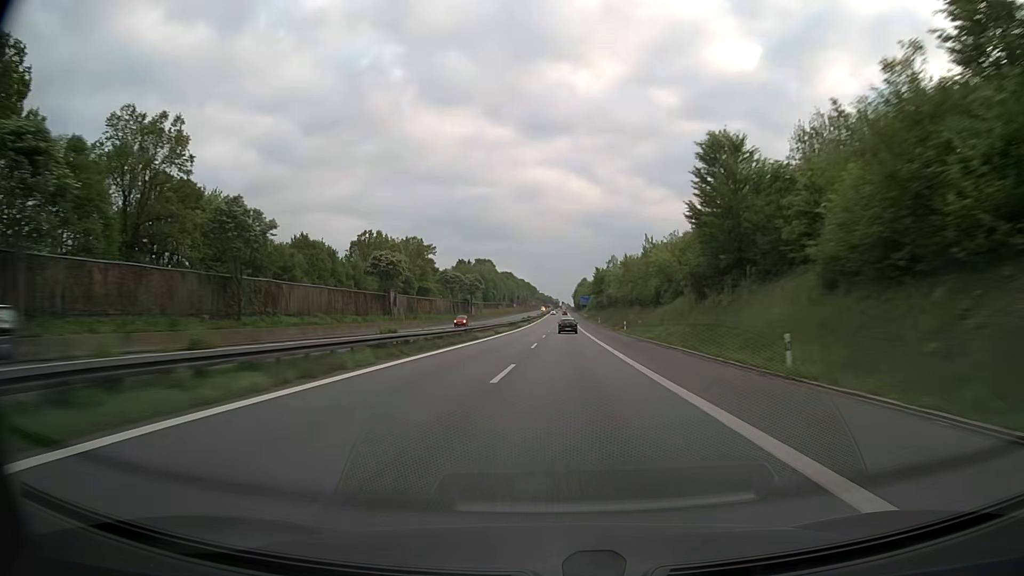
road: motorway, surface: asphalt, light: Day
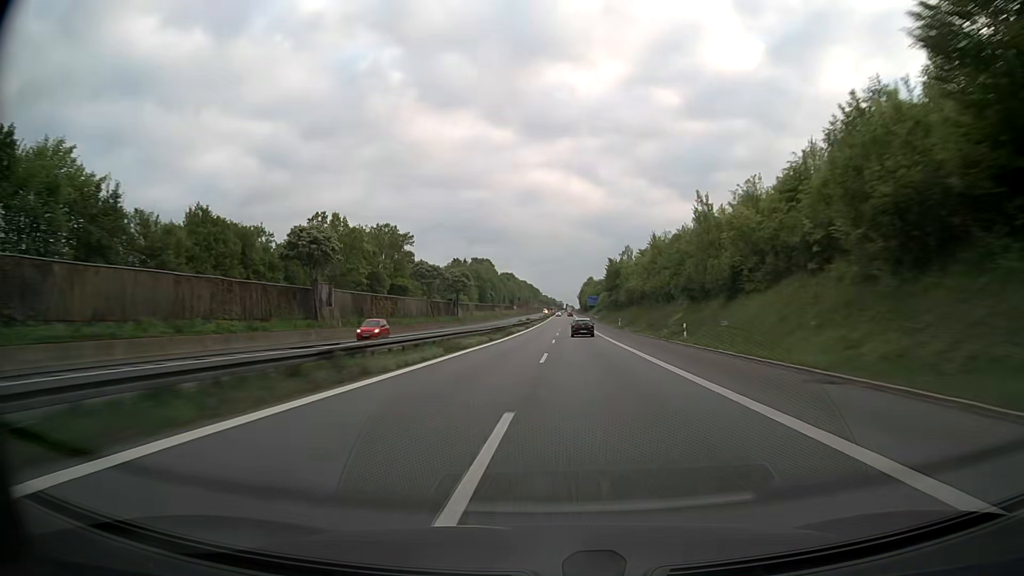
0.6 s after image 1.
(-0.1, +28.5) m; -1°
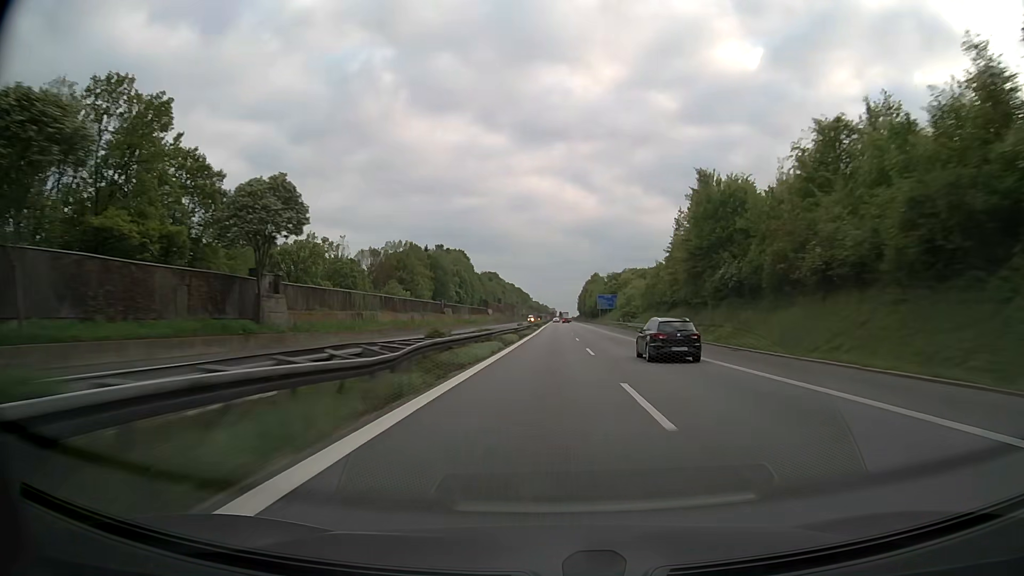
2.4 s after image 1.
(+0.2, +85.3) m; +1°
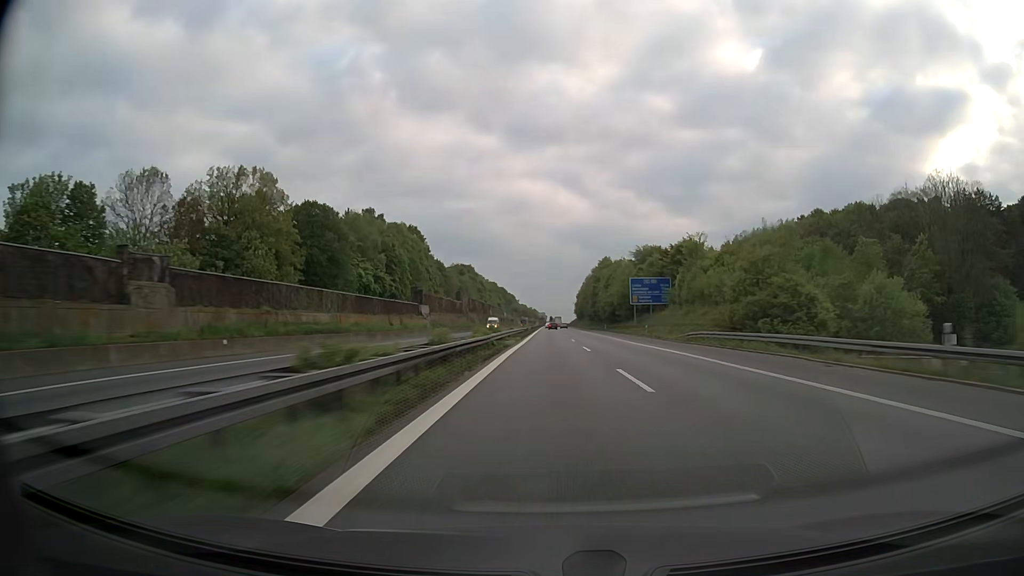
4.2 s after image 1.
(+0.7, +84.9) m; +1°
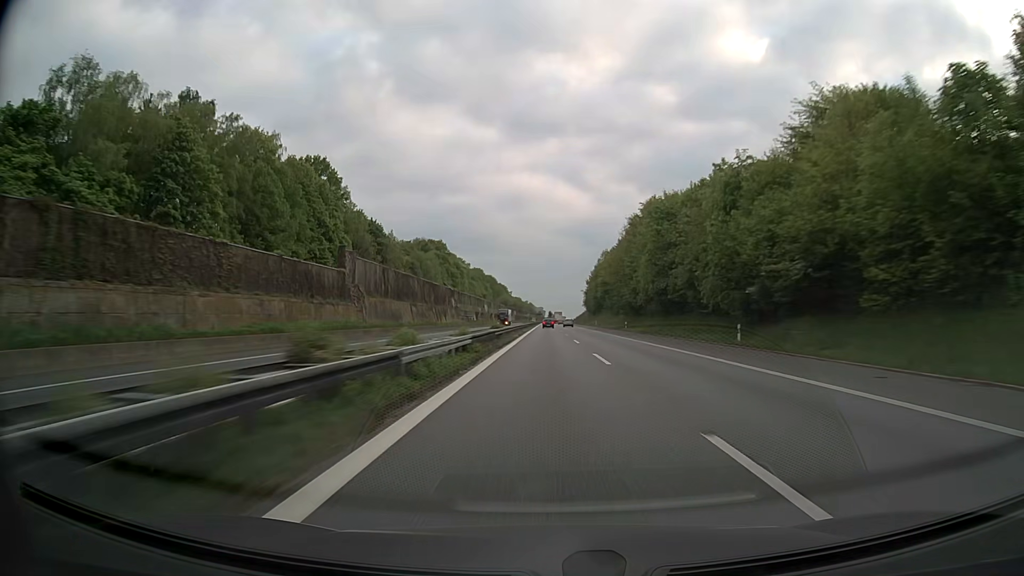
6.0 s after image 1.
(0.0, +82.5) m; 0°
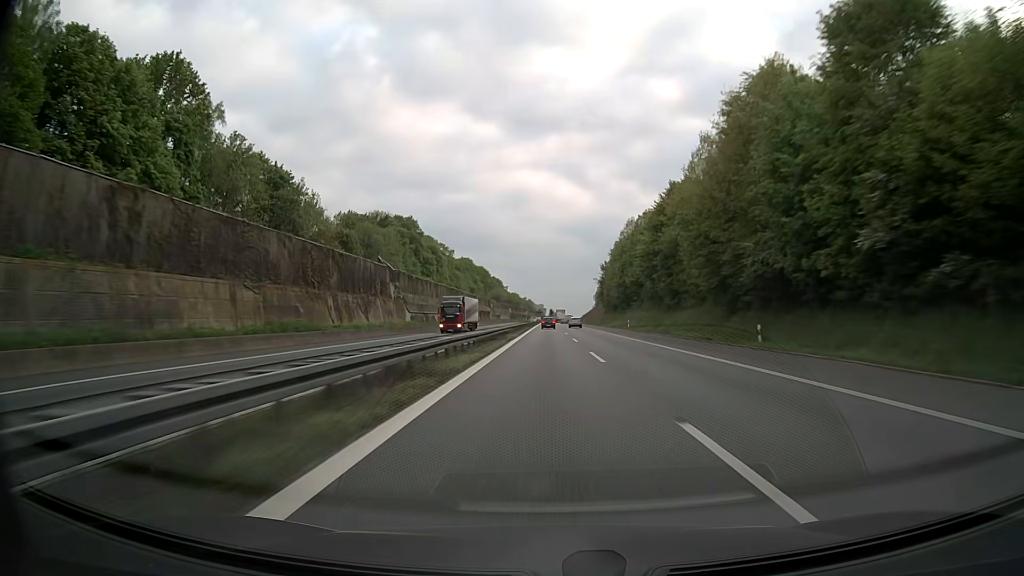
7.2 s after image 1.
(+0.1, +52.6) m; 0°
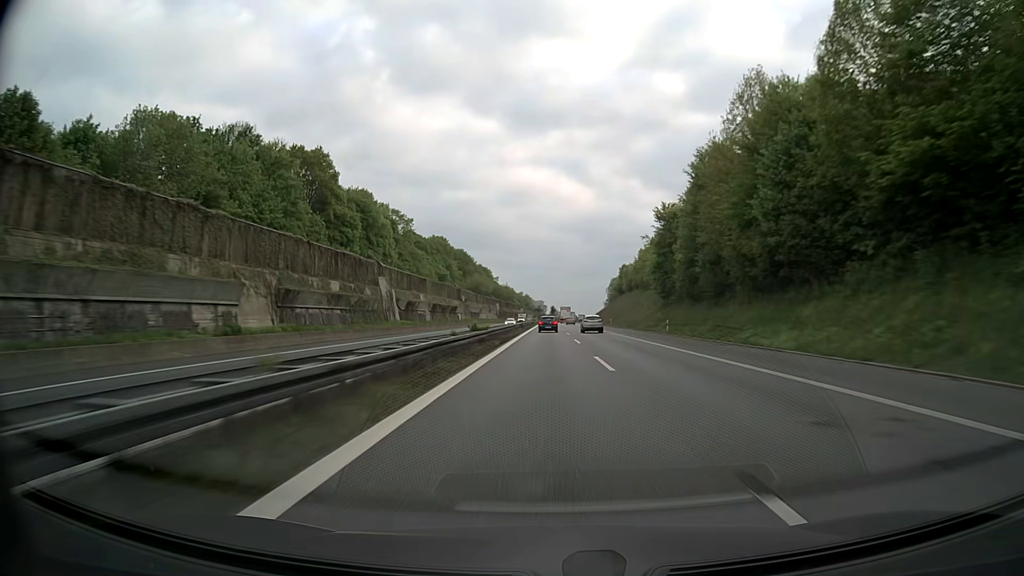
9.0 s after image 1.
(-0.1, +74.8) m; 0°
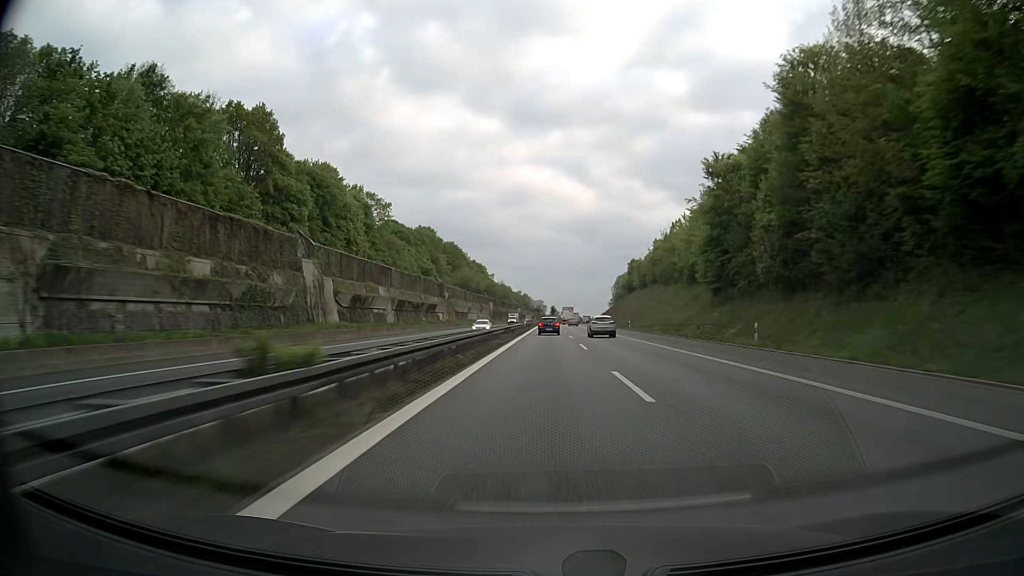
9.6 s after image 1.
(0.0, +23.9) m; 0°
(0, +10) (0, +20) (0, +30) (0, +40) (0, +50) (0, +60) (0, +70) (0, +80) (0, +90) (0, +100) m
